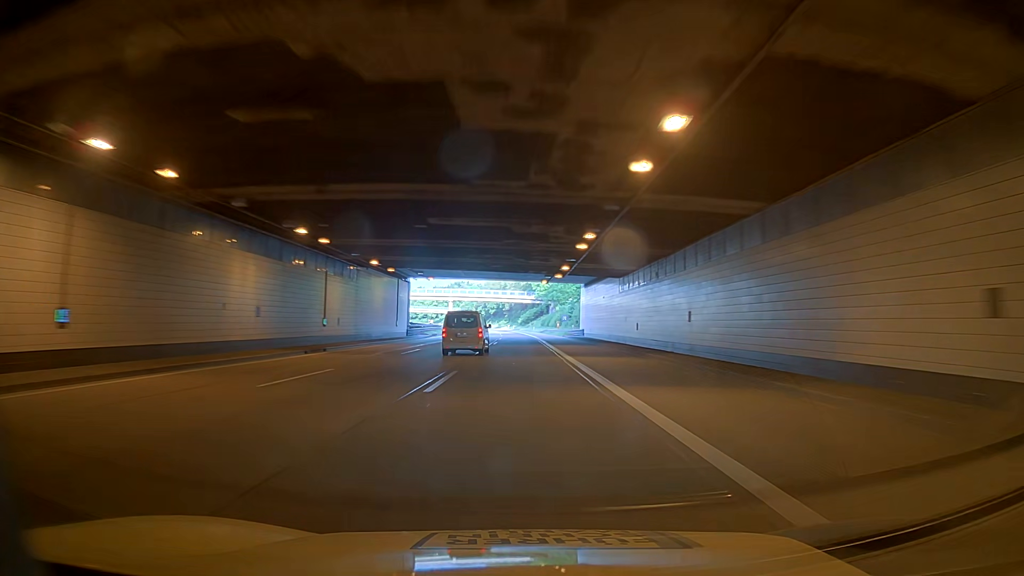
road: motorway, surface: asphalt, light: Day
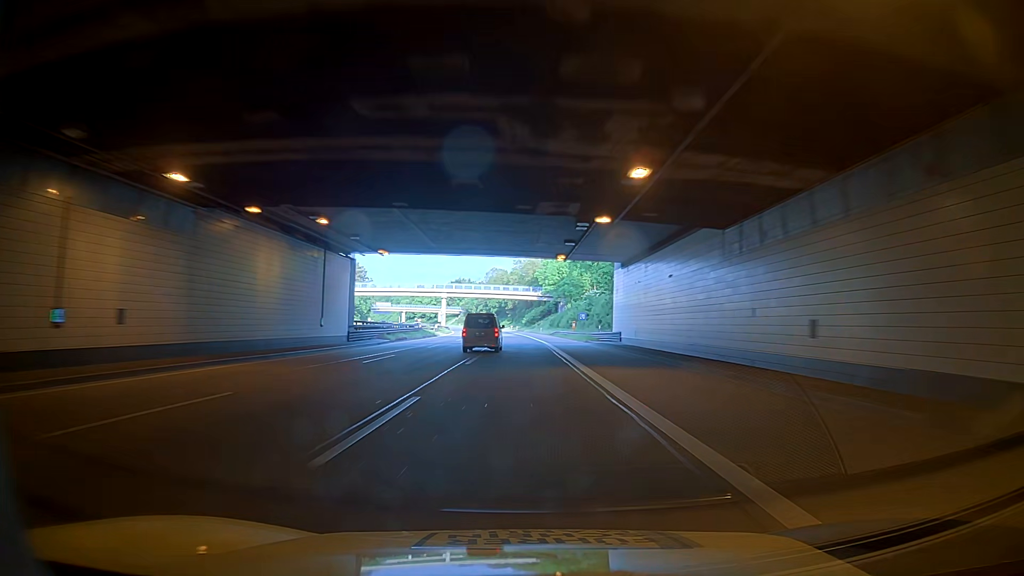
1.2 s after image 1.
(0.0, +25.7) m; 0°
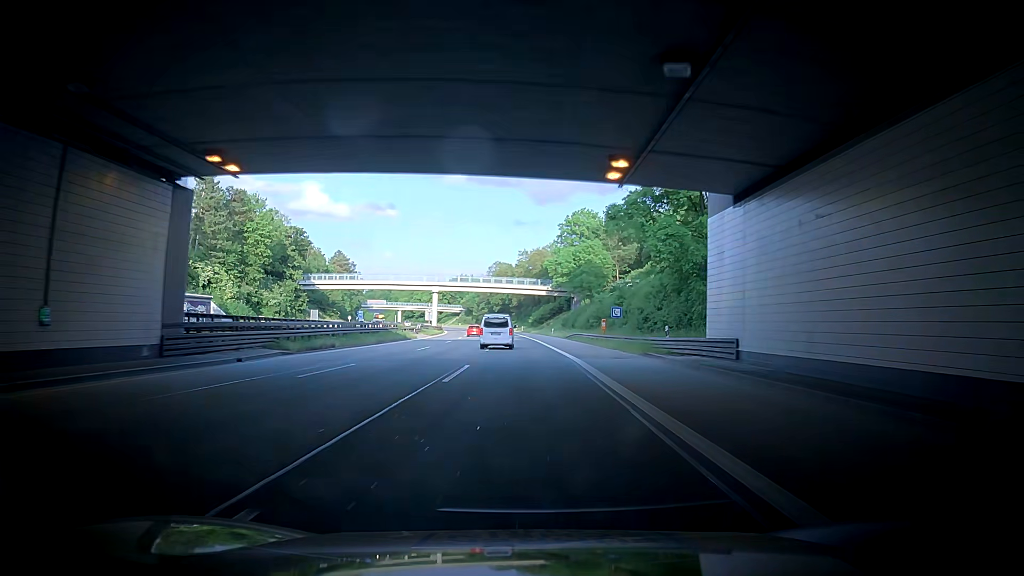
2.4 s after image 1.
(0.0, +25.7) m; 0°
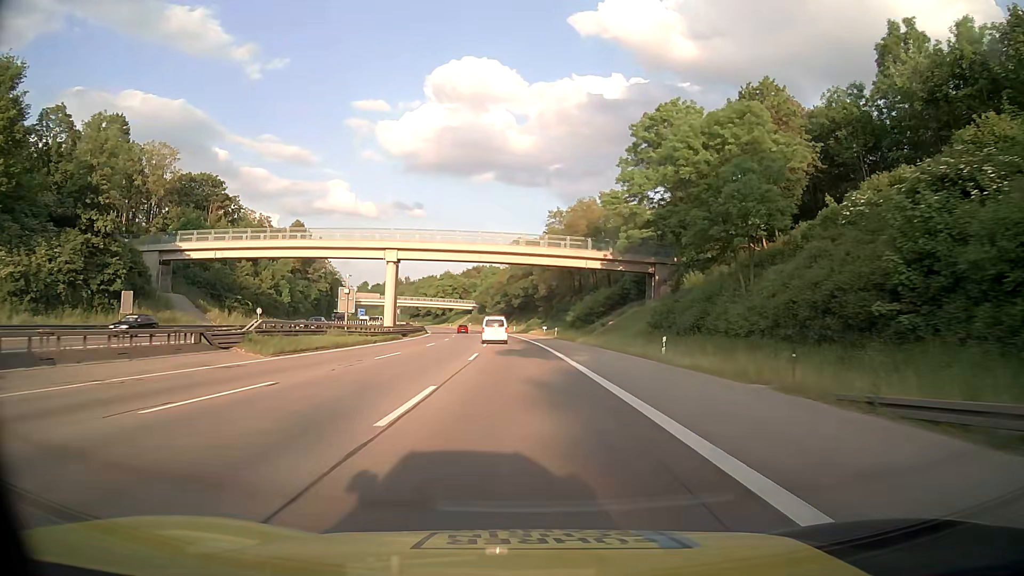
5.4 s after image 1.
(+1.7, +64.1) m; +2°
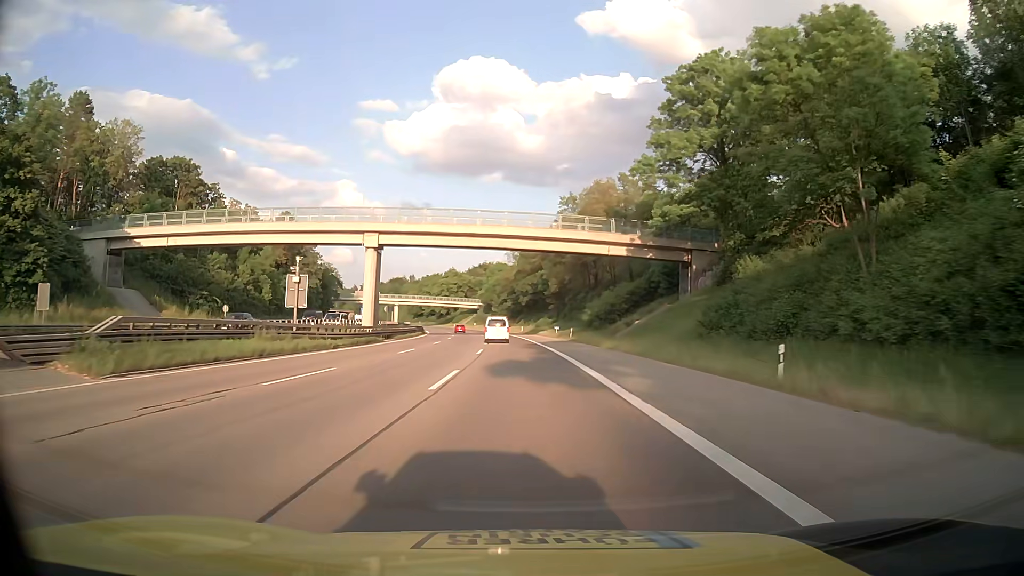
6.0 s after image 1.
(-0.1, +12.8) m; -1°
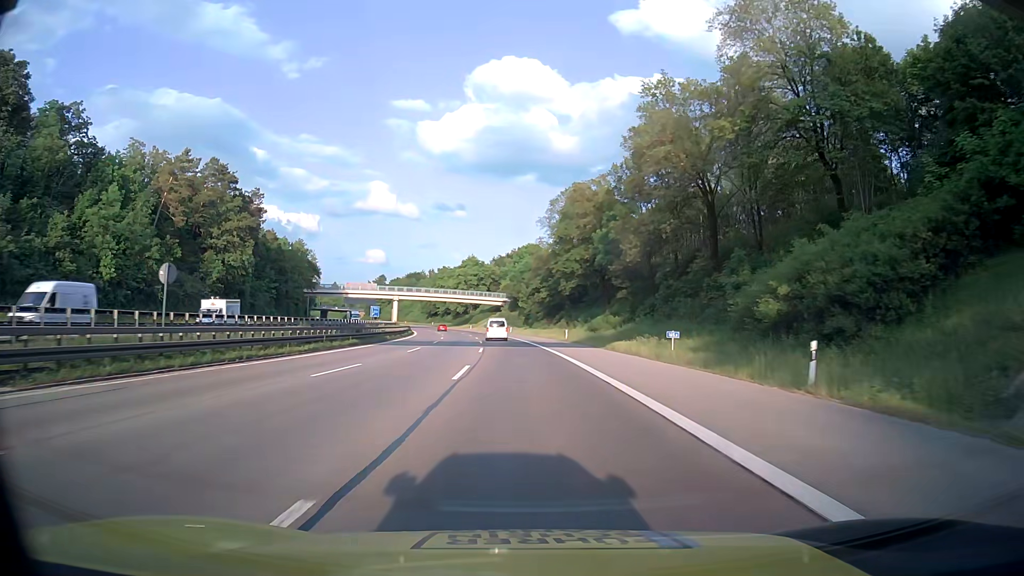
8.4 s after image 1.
(-1.4, +51.4) m; -2°
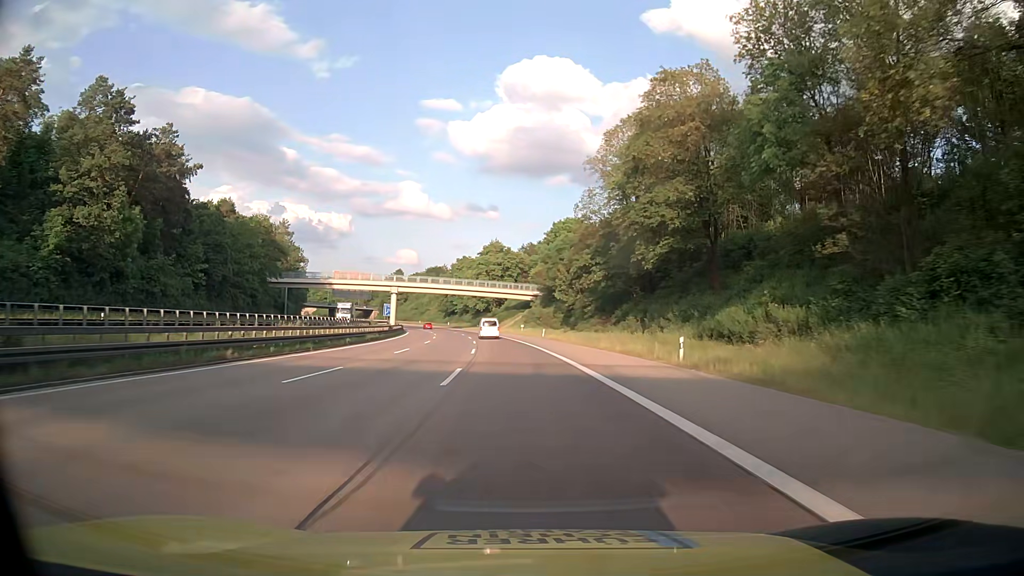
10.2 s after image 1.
(-1.3, +38.5) m; -3°
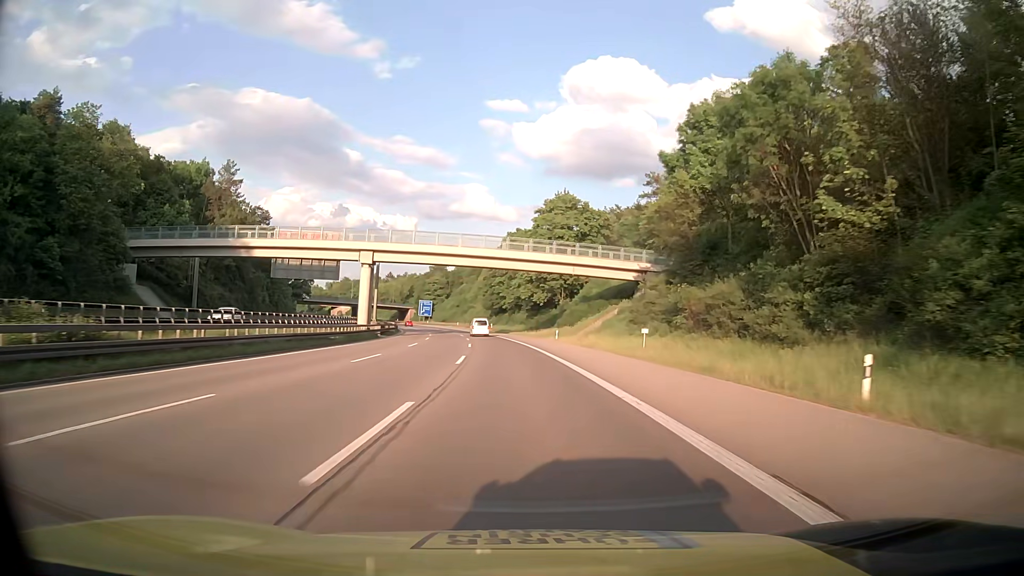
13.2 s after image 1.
(-3.1, +64.2) m; -6°
